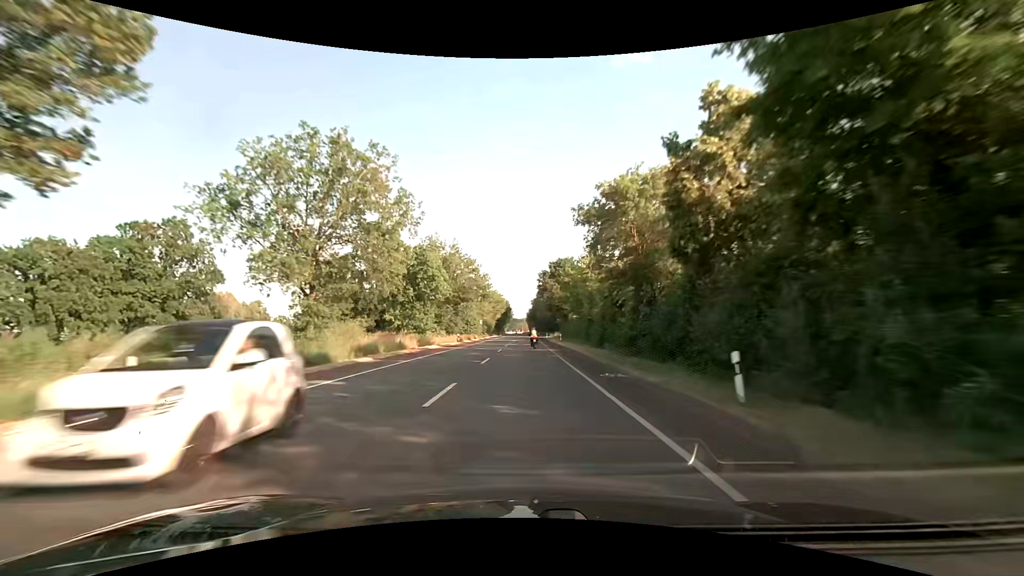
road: secondary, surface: asphalt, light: Day
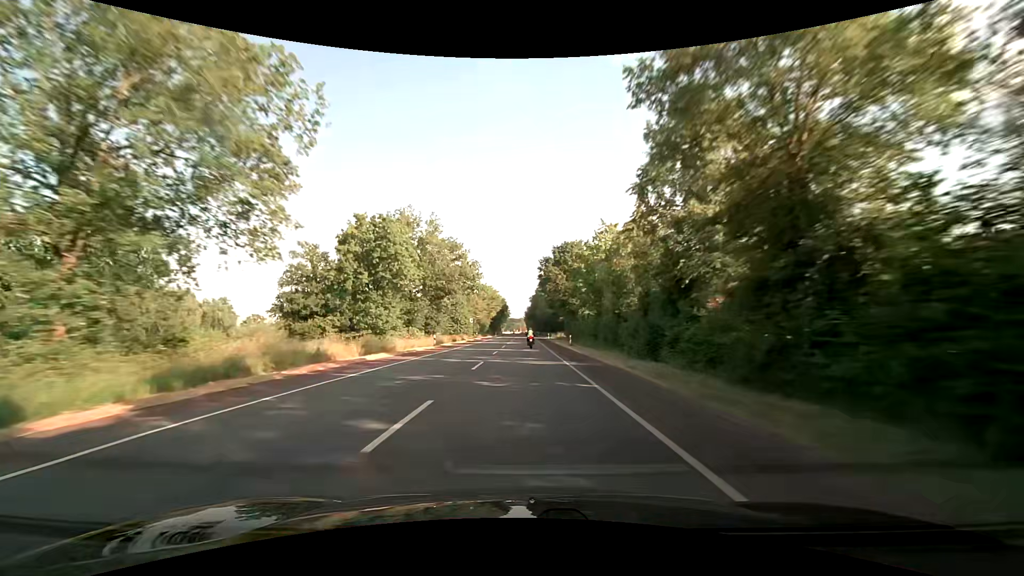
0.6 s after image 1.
(0.0, +15.2) m; 0°
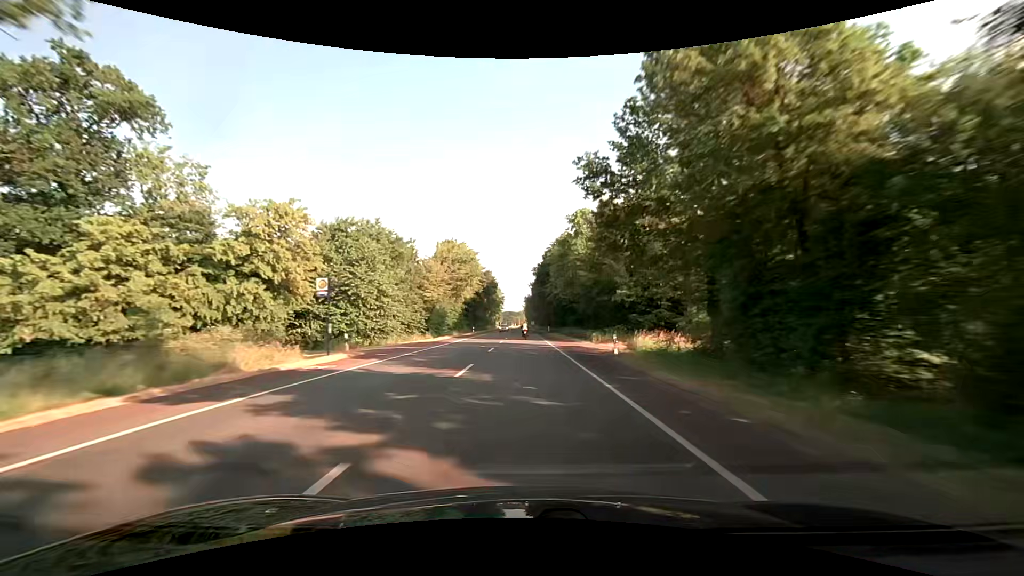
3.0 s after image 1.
(0.0, +63.2) m; 0°
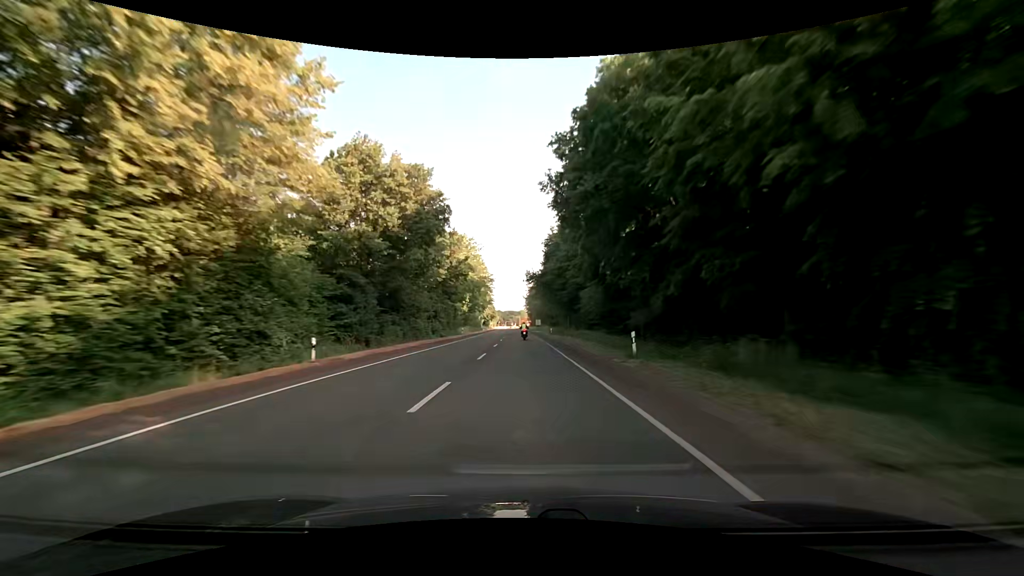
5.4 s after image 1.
(+0.1, +63.2) m; 0°
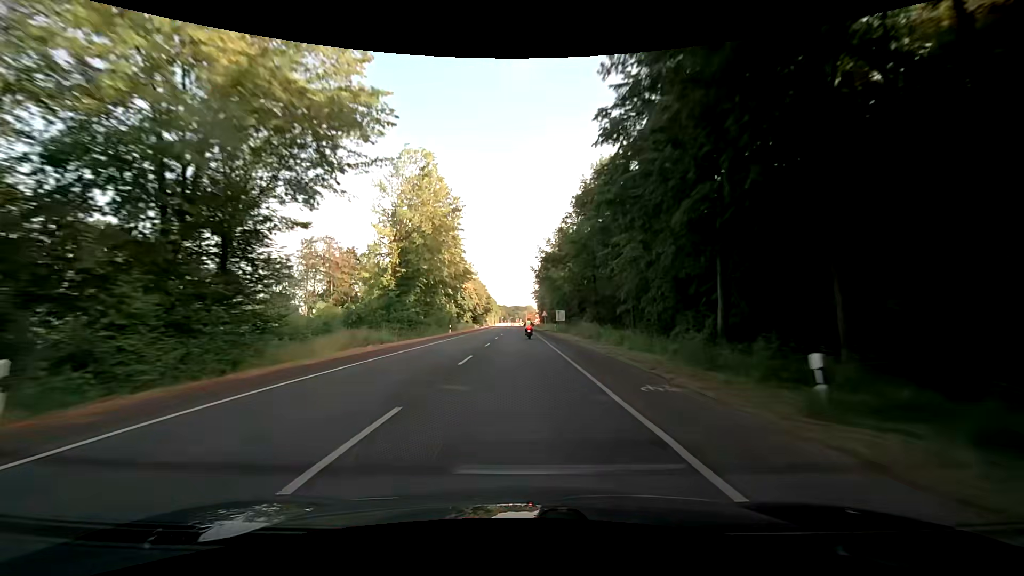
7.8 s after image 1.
(0.0, +61.8) m; -1°
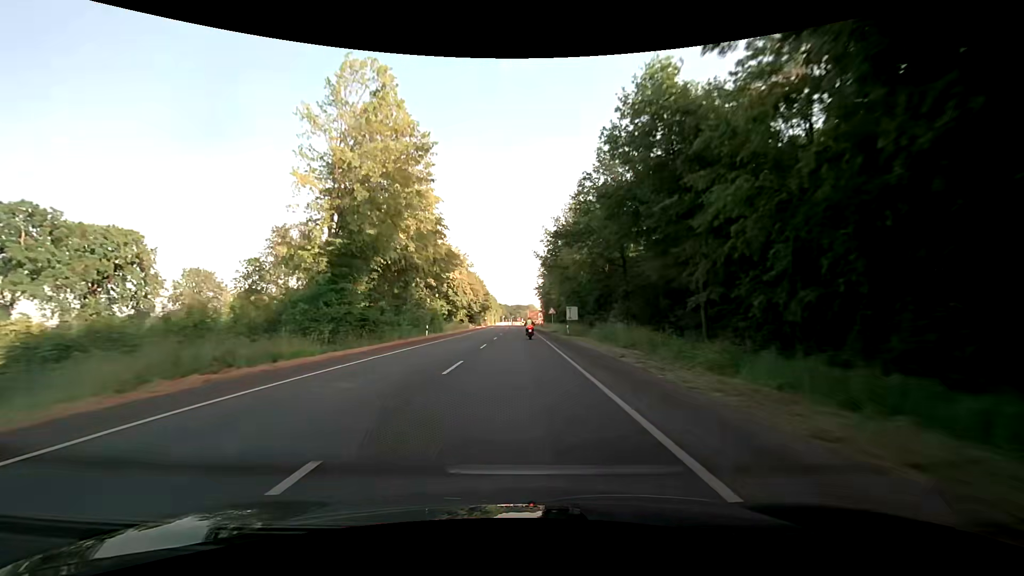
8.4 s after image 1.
(0.0, +14.5) m; 0°
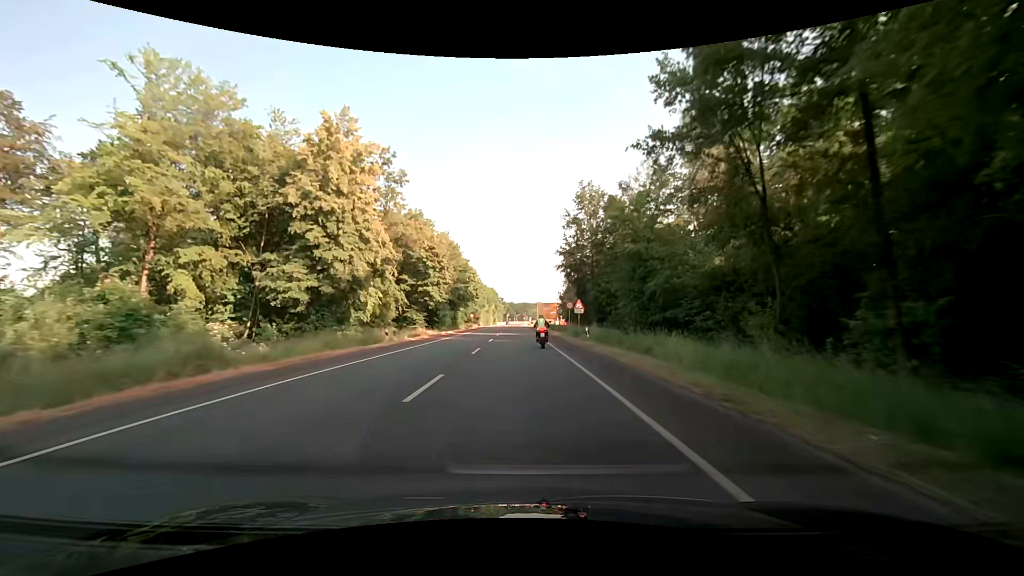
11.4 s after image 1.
(-0.4, +61.8) m; -2°
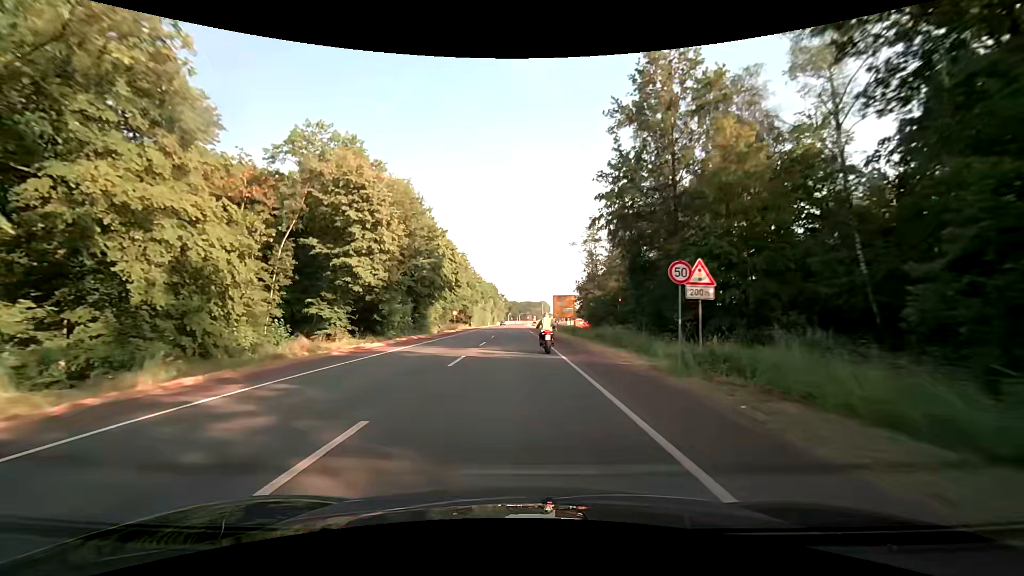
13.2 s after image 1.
(+0.3, +28.3) m; 0°
(0, +10) (0, +20) (0, +30) (0, +40) (0, +50) (0, +60) (0, +70) (-1, +80) (-1, +90) (-1, +100) m
